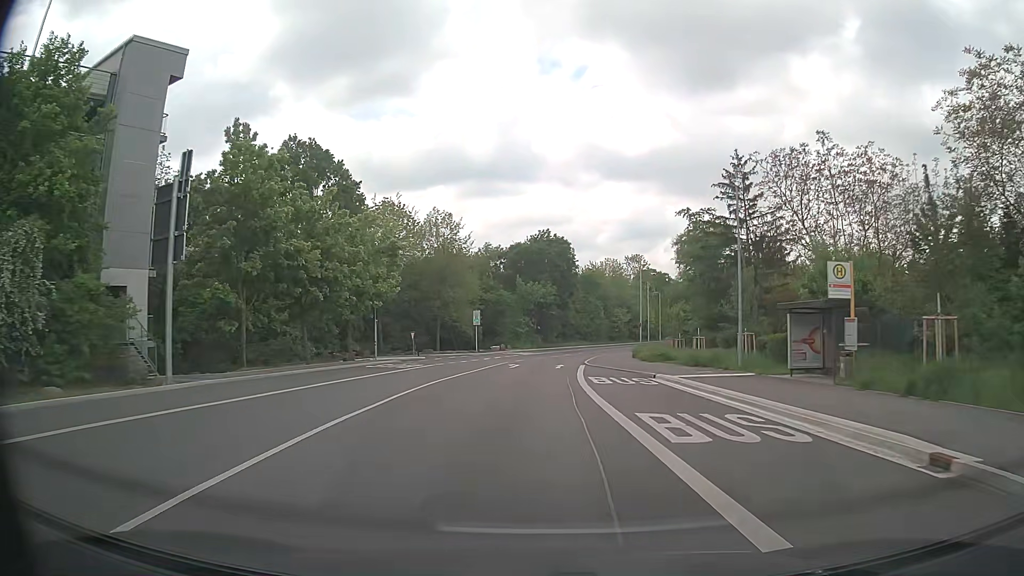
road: secondary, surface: asphalt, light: Day
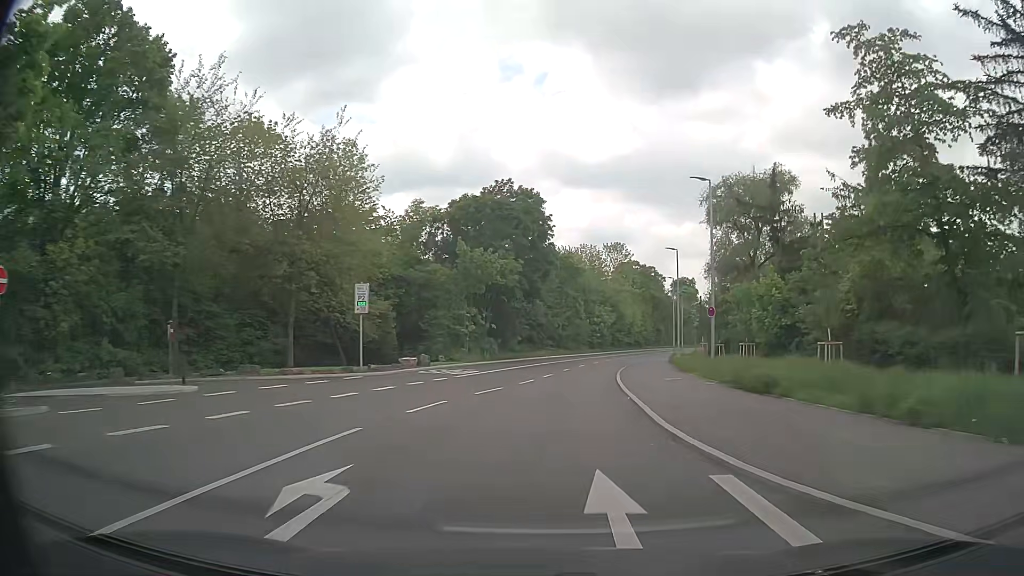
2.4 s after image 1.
(+0.4, +33.0) m; +3°
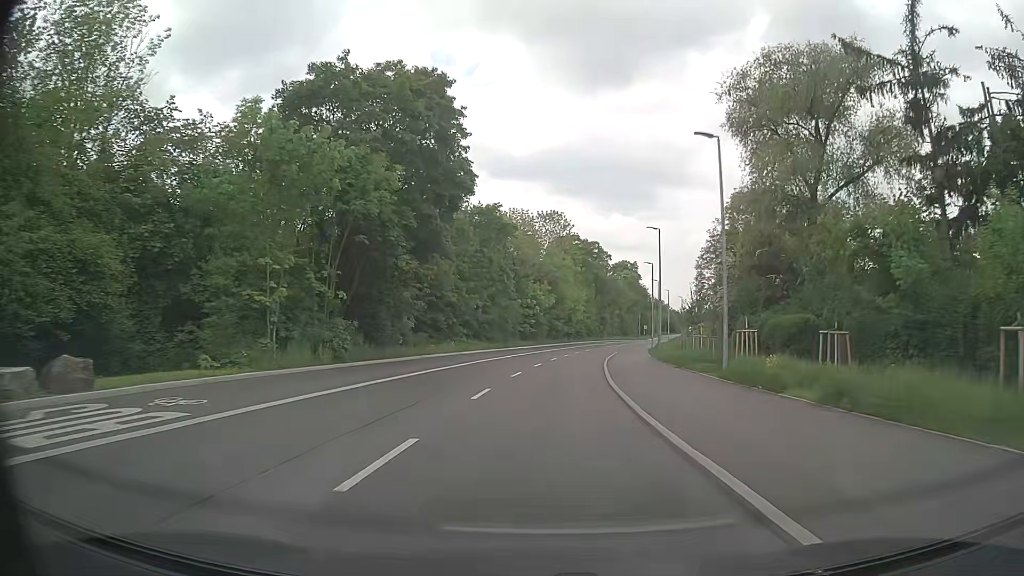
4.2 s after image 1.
(+1.6, +25.6) m; +7°
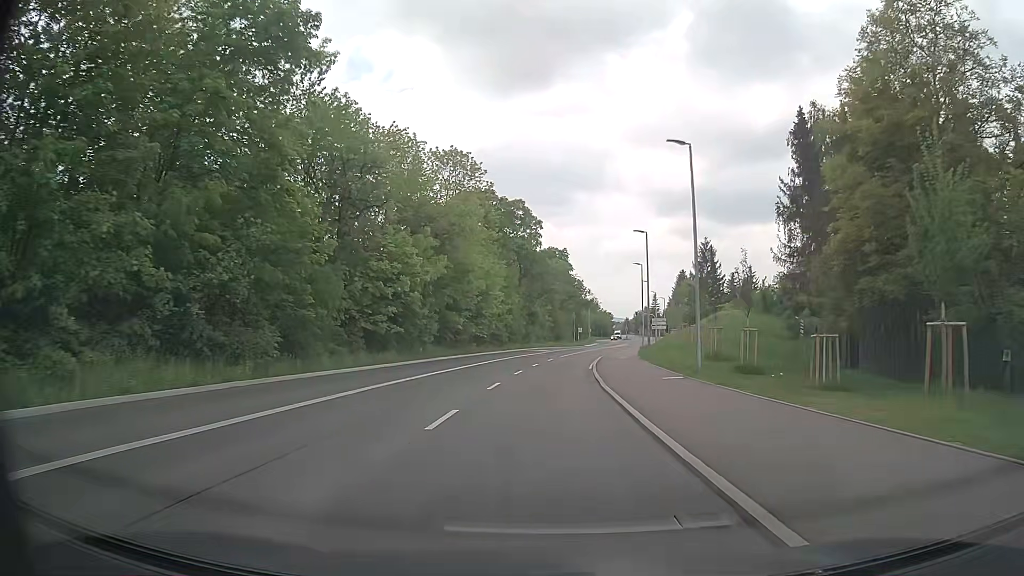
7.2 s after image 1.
(+2.5, +40.1) m; +7°
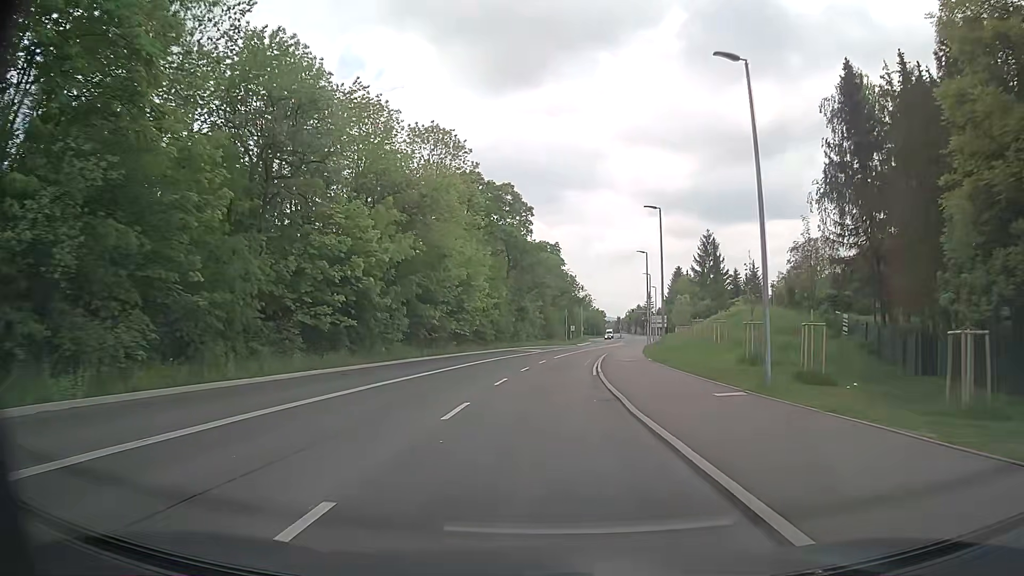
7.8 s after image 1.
(+0.1, +7.8) m; +1°
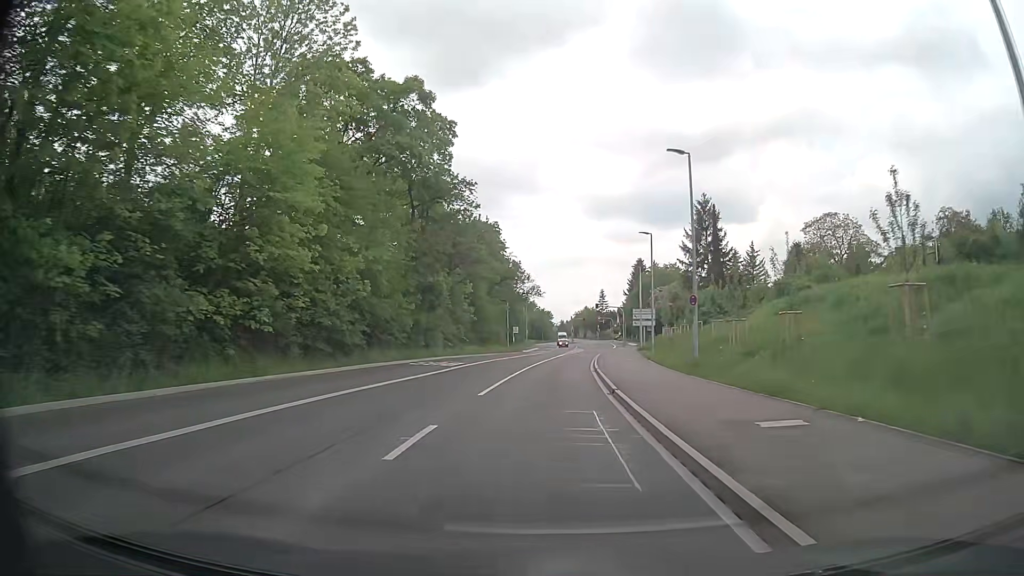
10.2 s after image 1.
(+1.3, +30.8) m; +4°
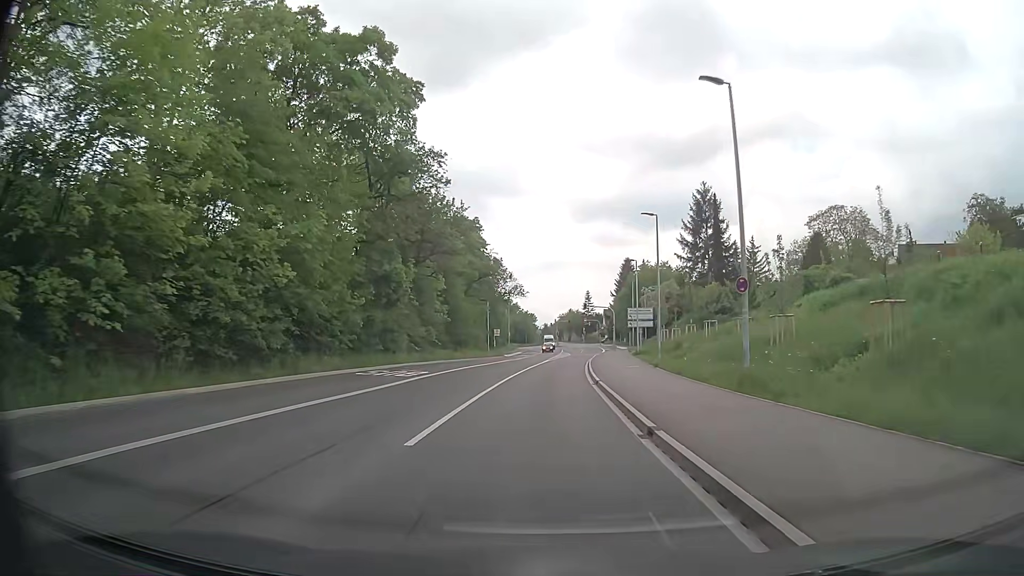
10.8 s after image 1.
(+0.2, +7.7) m; +3°
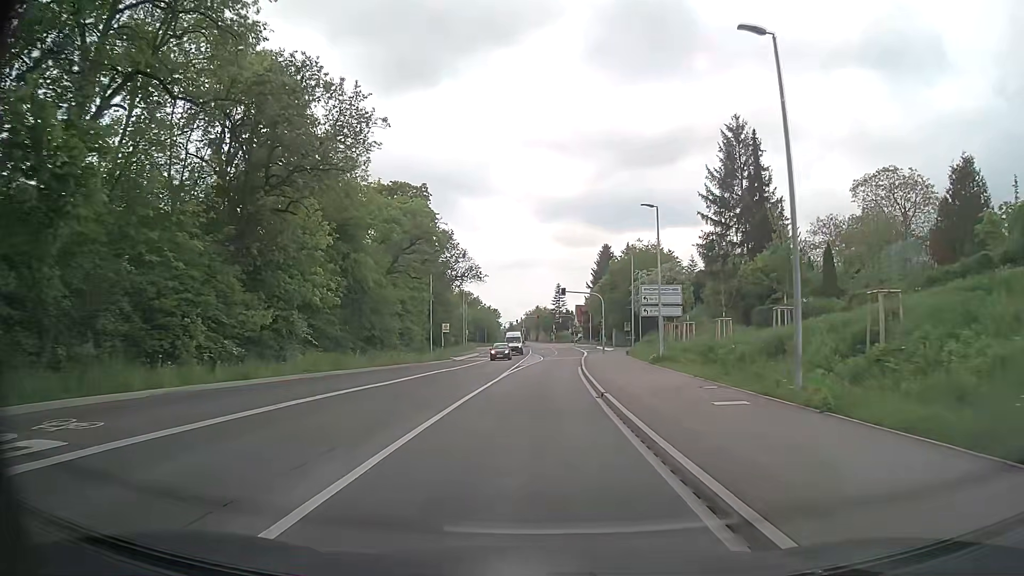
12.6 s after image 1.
(+0.4, +23.1) m; +2°
(0, +10) (0, +20) (+1, +30) (+1, +40) (+2, +50) (+3, +60) (+4, +70) (+4, +80) (+5, +90) (+5, +100) m
